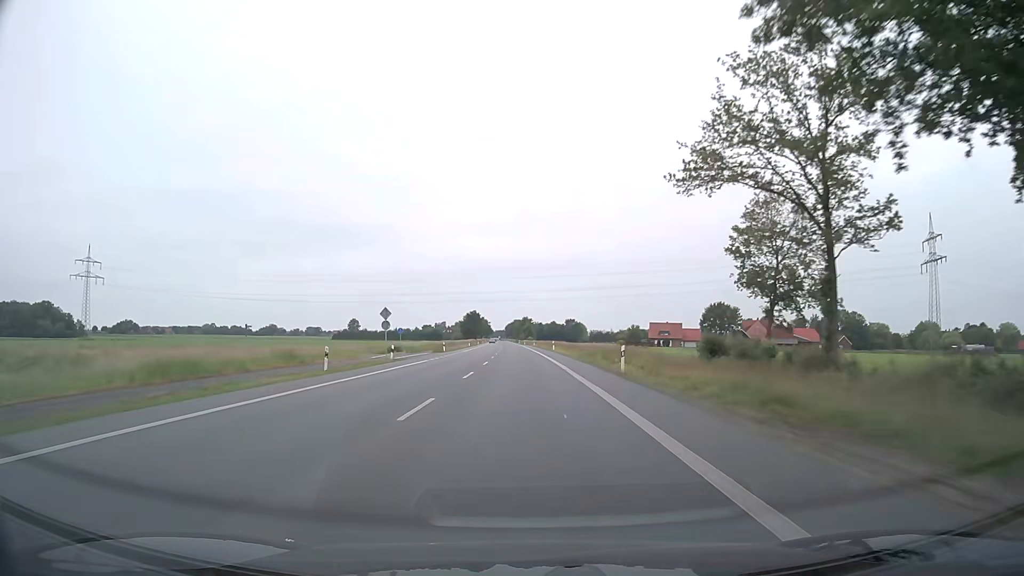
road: primary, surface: asphalt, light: Day
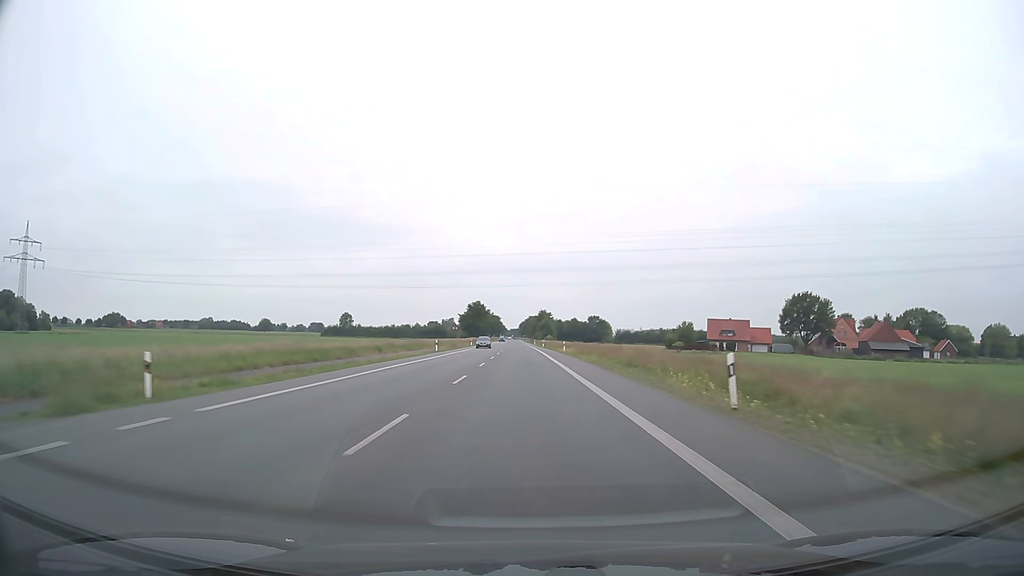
(-0.9, +63.2) m; -1°
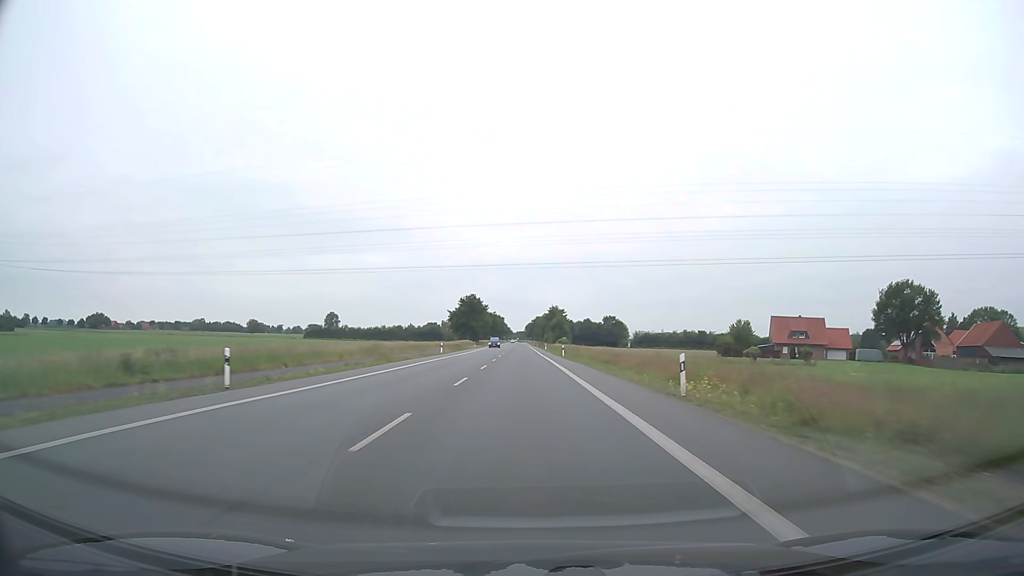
(-0.3, +47.4) m; -1°
(0, +10) (0, +20) (0, +30) (0, +40) (0, +50) (0, +60) (0, +70) (0, +80) (0, +90) (0, +100) m
